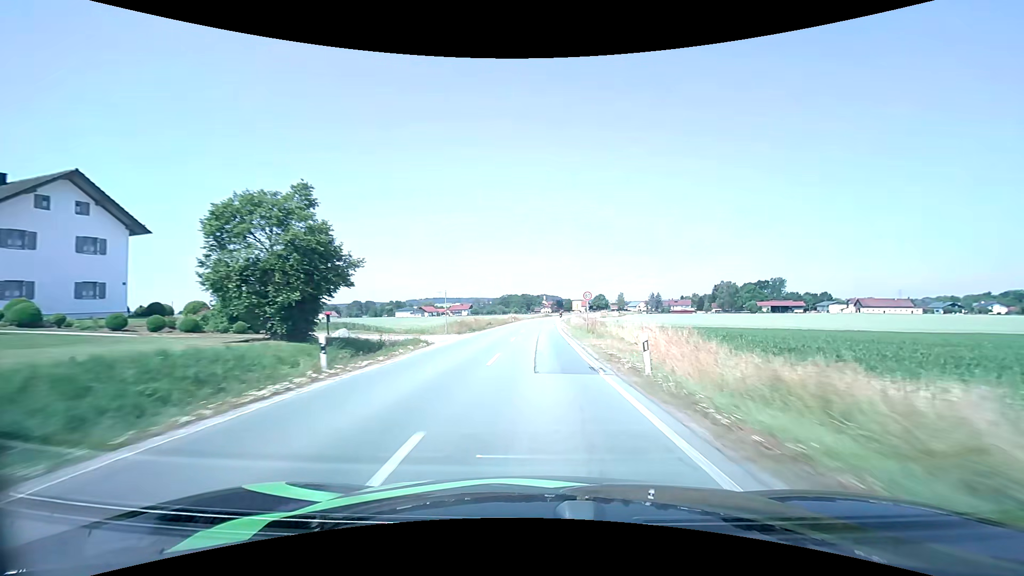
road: secondary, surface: asphalt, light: Day
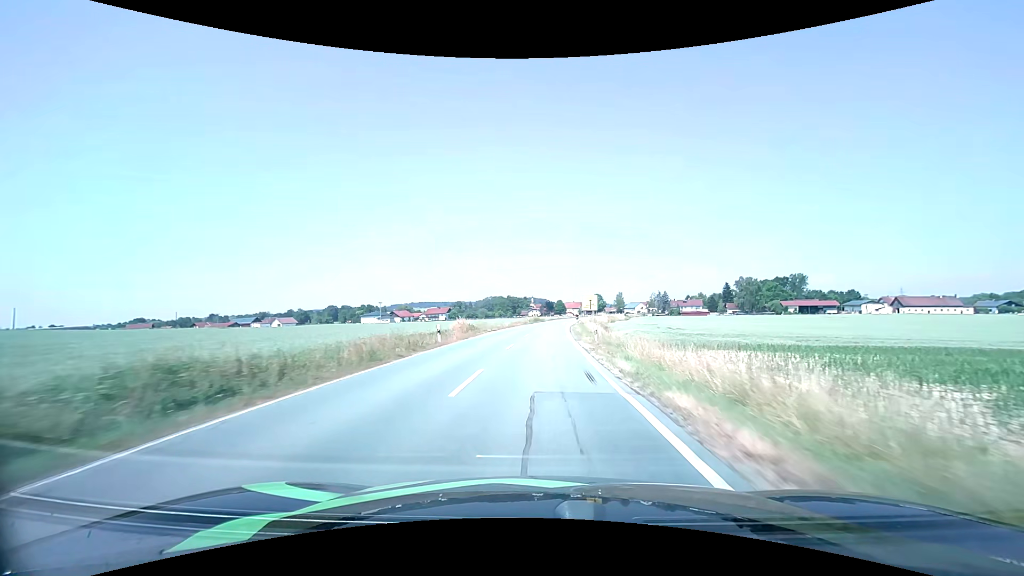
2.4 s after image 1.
(+0.4, +49.8) m; +1°
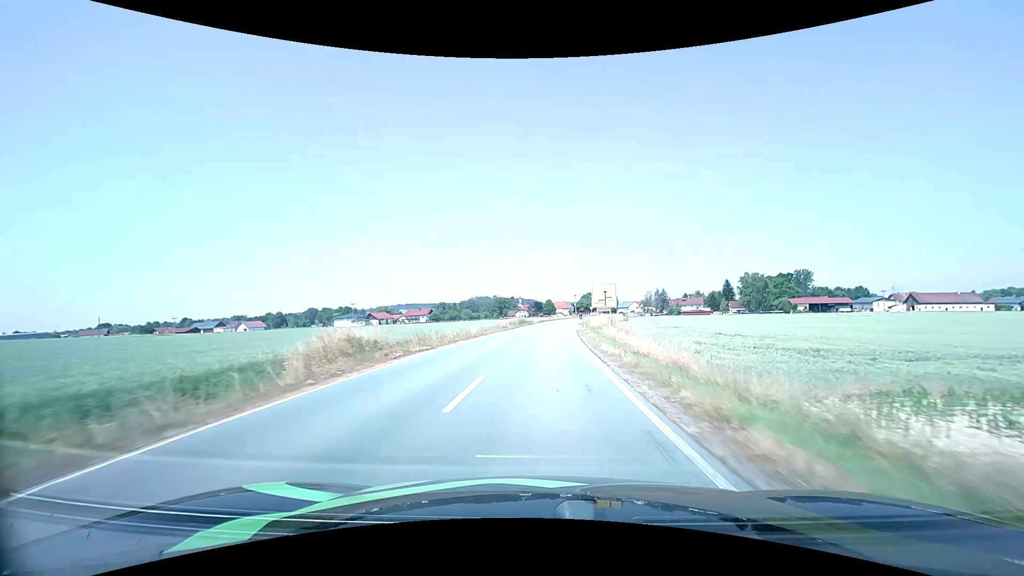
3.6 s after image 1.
(+0.3, +24.5) m; +1°
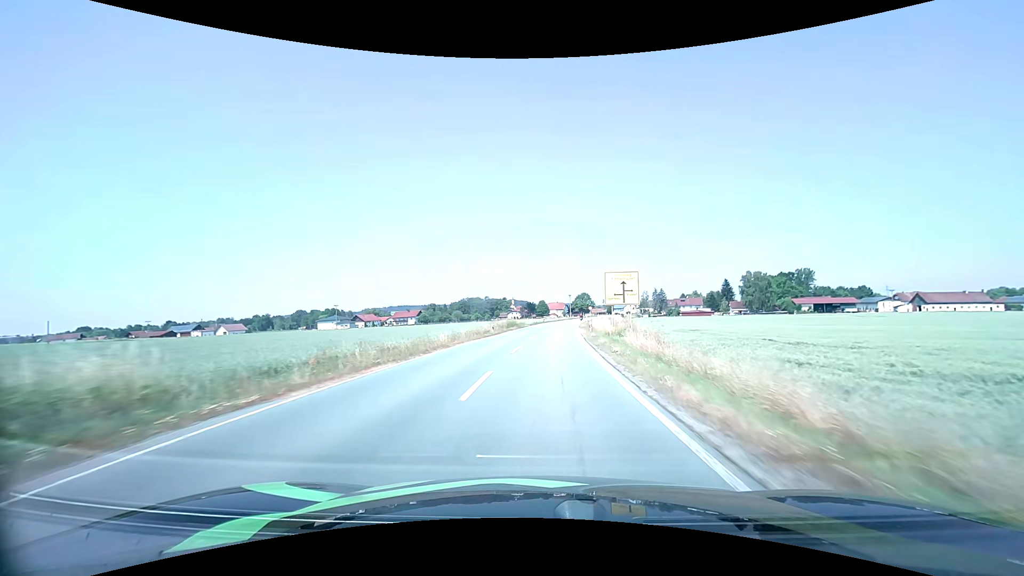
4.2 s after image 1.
(+0.1, +12.2) m; +1°
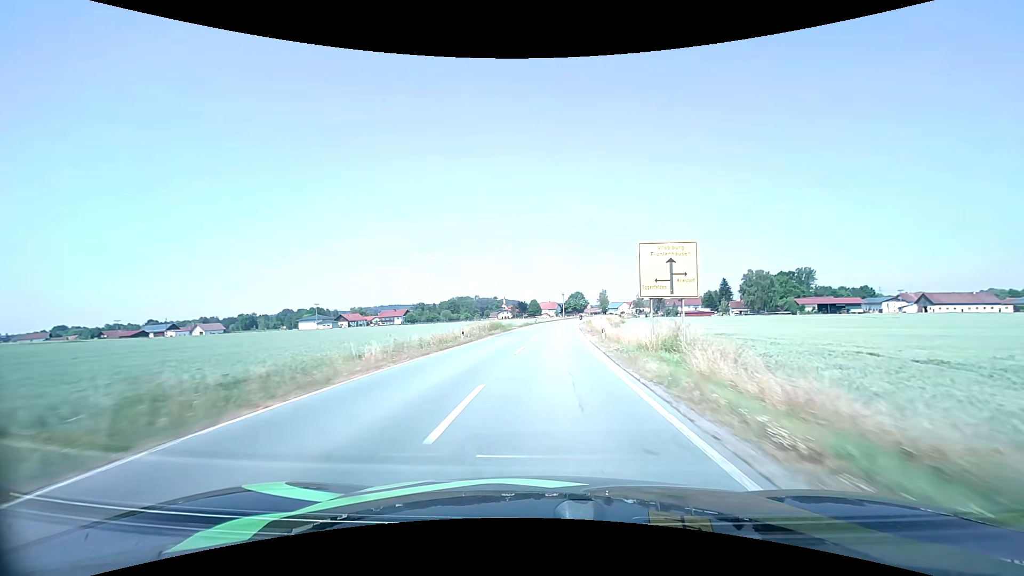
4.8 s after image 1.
(+0.1, +12.2) m; +1°
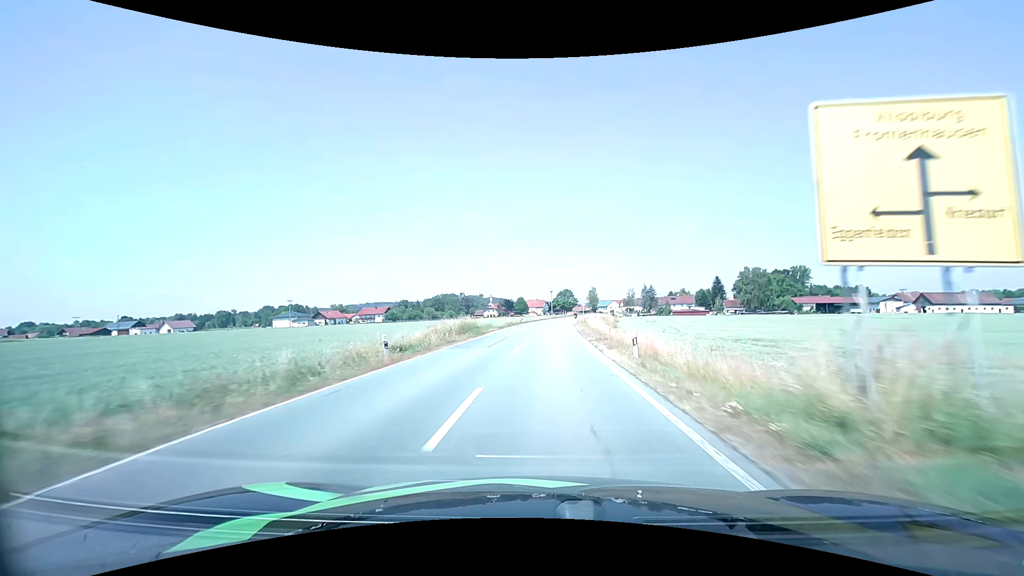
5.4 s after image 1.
(+0.2, +12.1) m; +2°
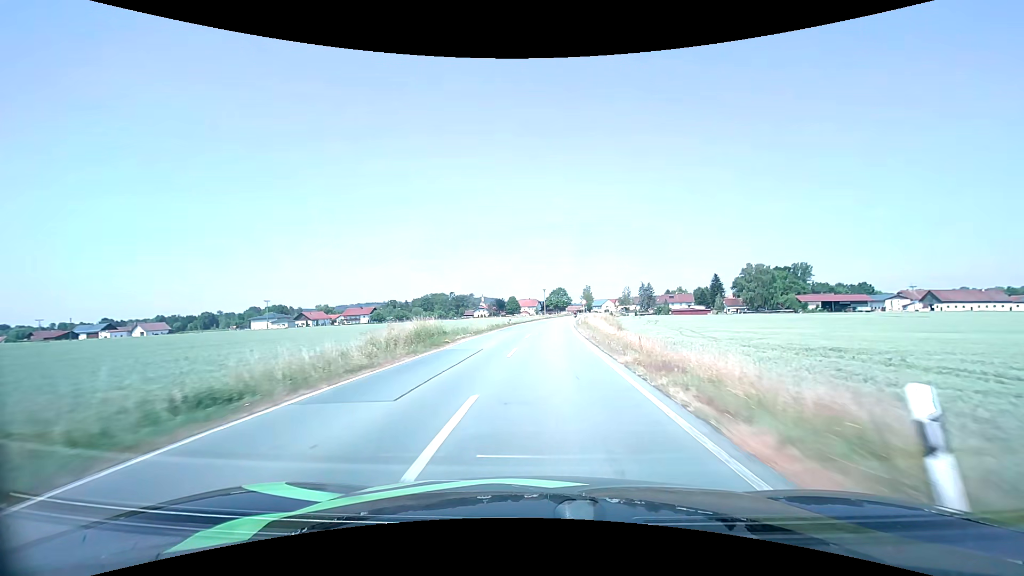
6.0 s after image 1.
(+0.1, +11.8) m; +1°
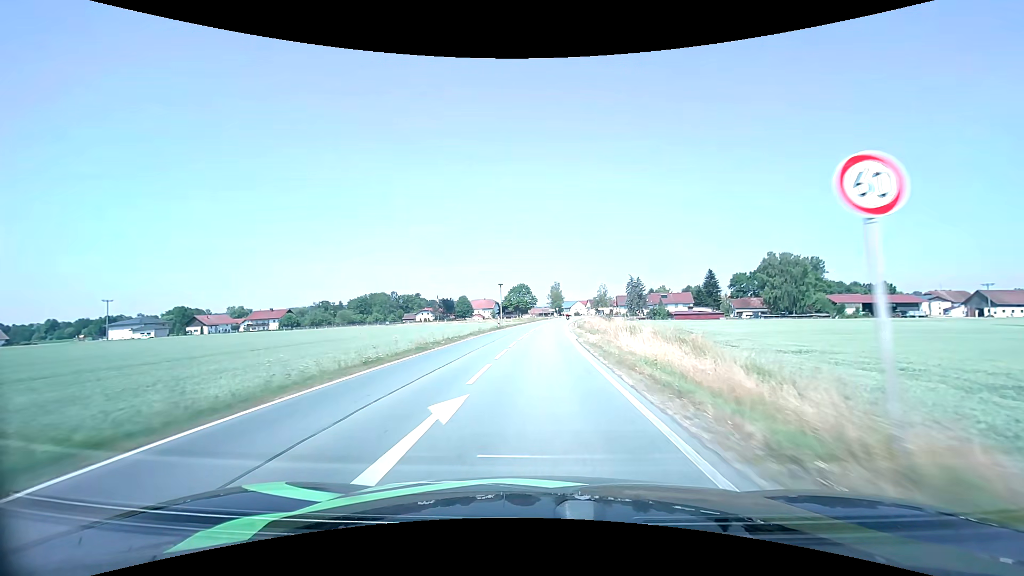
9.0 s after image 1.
(+2.0, +55.7) m; +4°
(0, +10) (0, +20) (0, +30) (+1, +40) (+1, +50) (+2, +60) (+2, +70) (+3, +80) (+4, +90) (+5, +100) m
